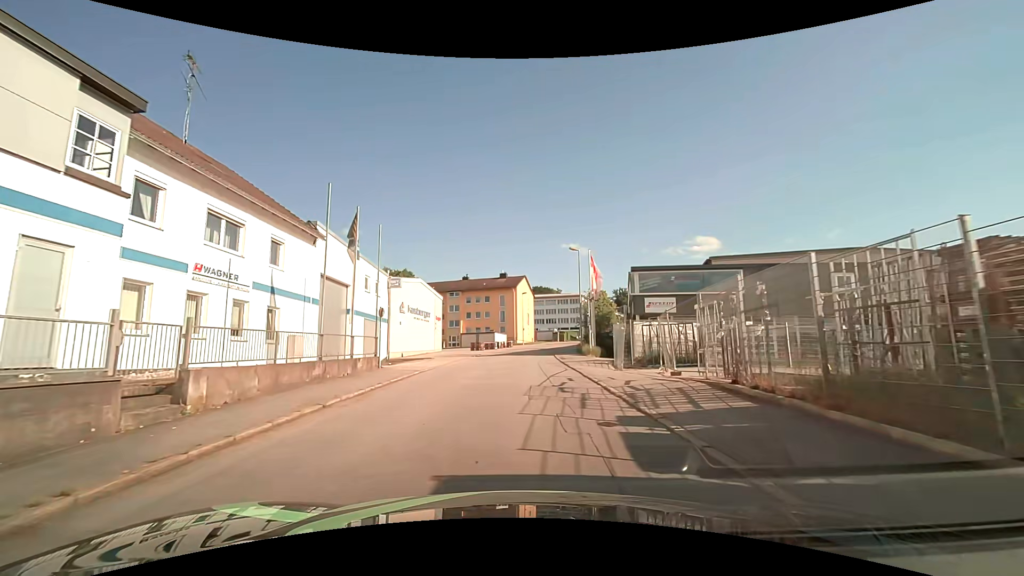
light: Day
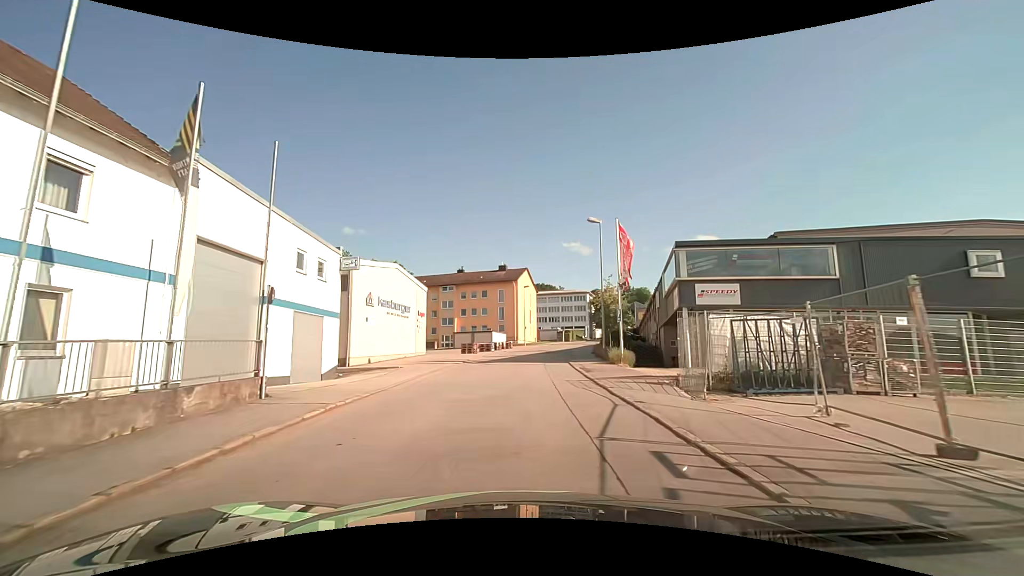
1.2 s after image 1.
(0.0, +9.7) m; 0°
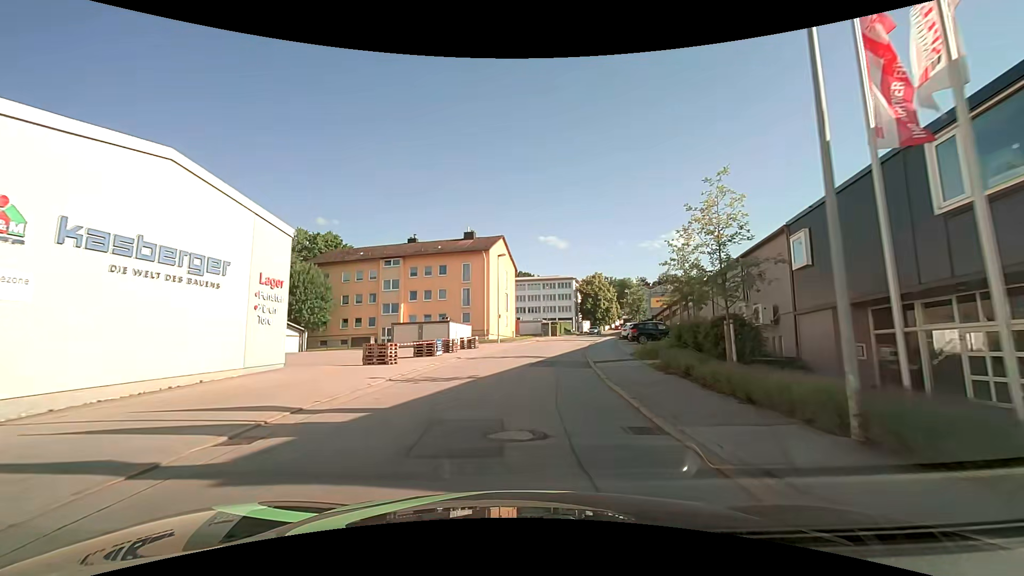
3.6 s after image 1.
(+0.2, +22.5) m; +2°
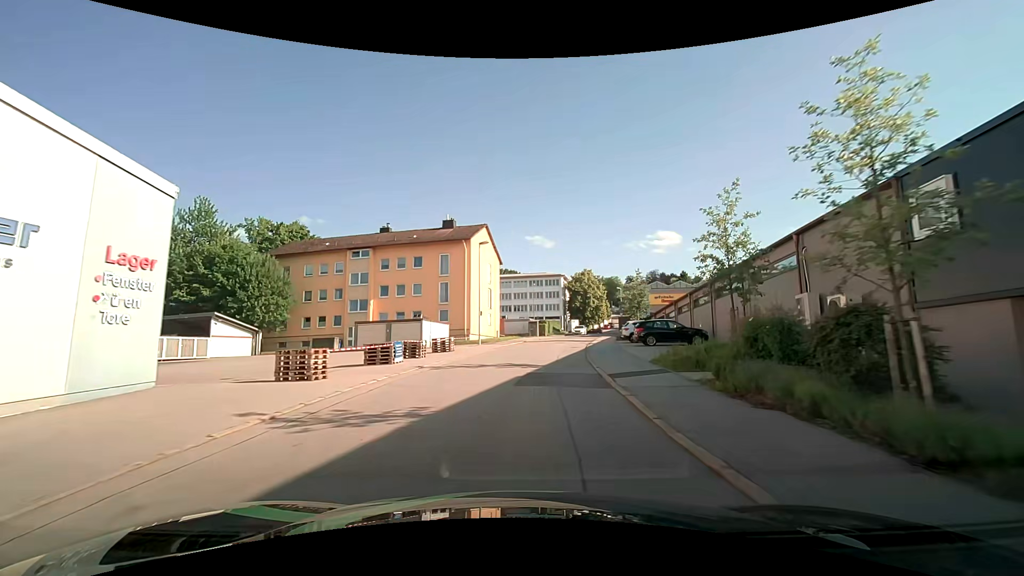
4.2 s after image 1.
(+0.1, +6.2) m; +2°
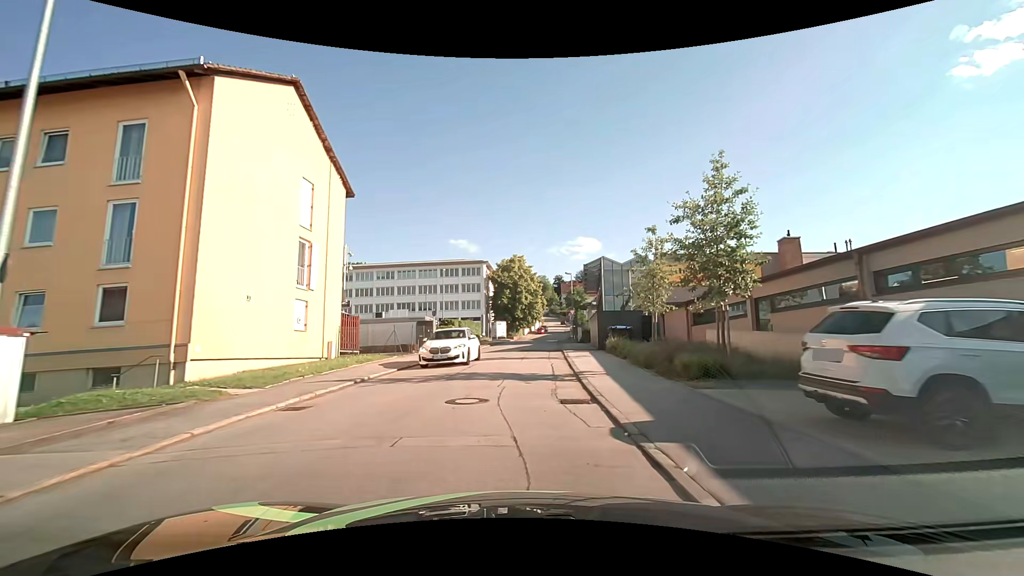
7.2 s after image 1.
(+2.4, +31.2) m; +9°
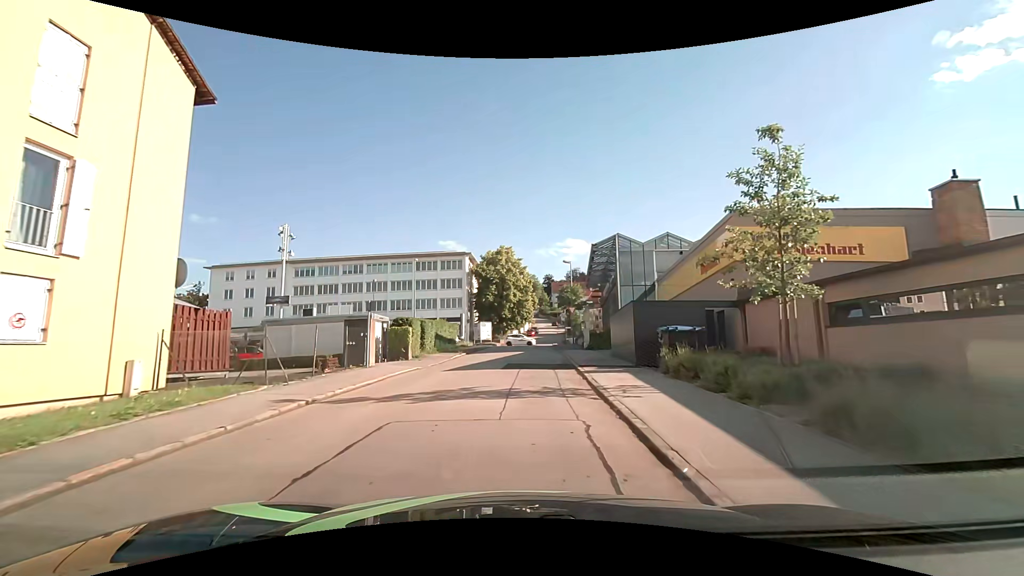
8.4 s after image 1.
(+0.1, +11.4) m; 0°
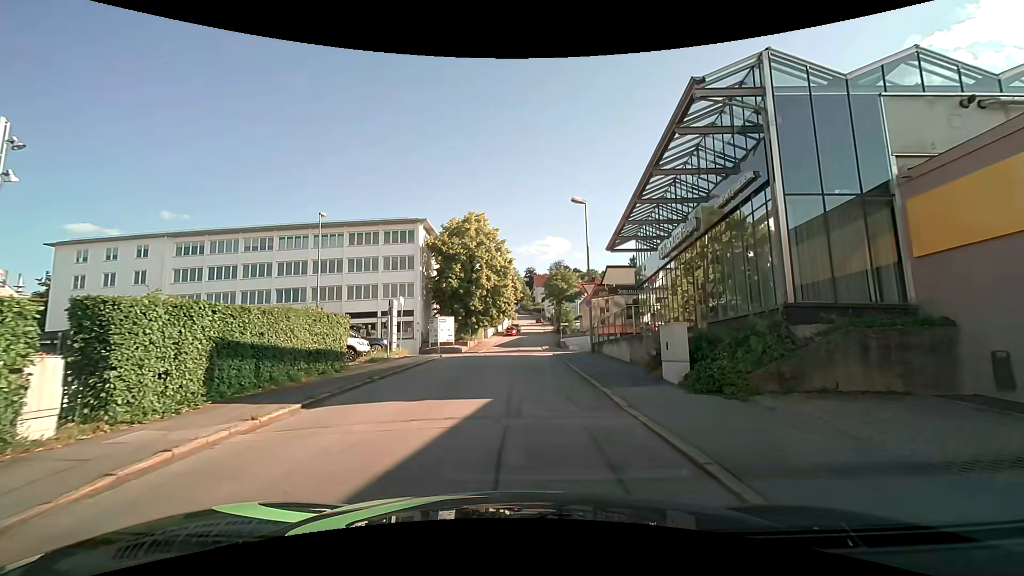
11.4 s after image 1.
(+0.9, +22.1) m; +4°
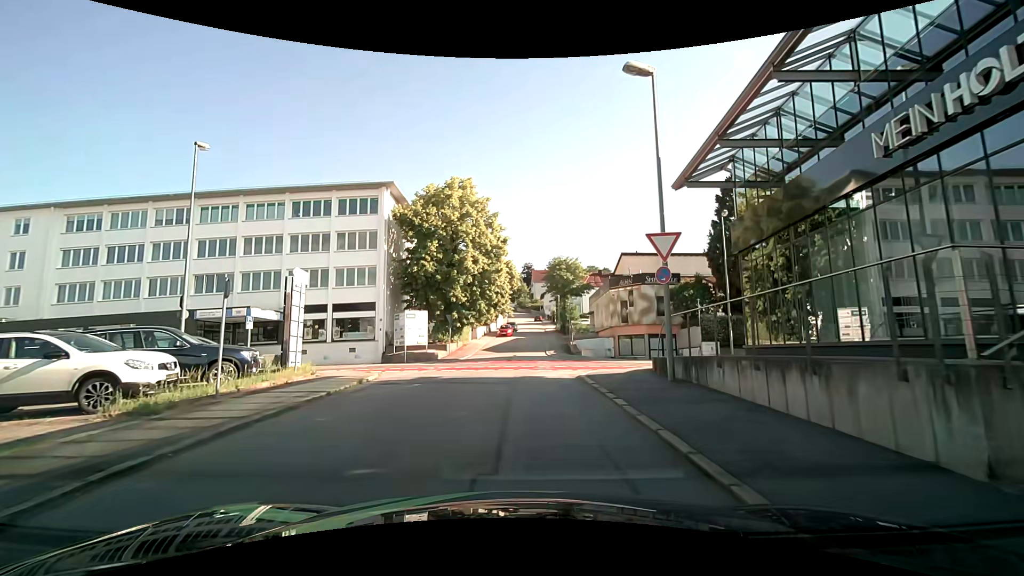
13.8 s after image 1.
(0.0, +13.1) m; 0°
